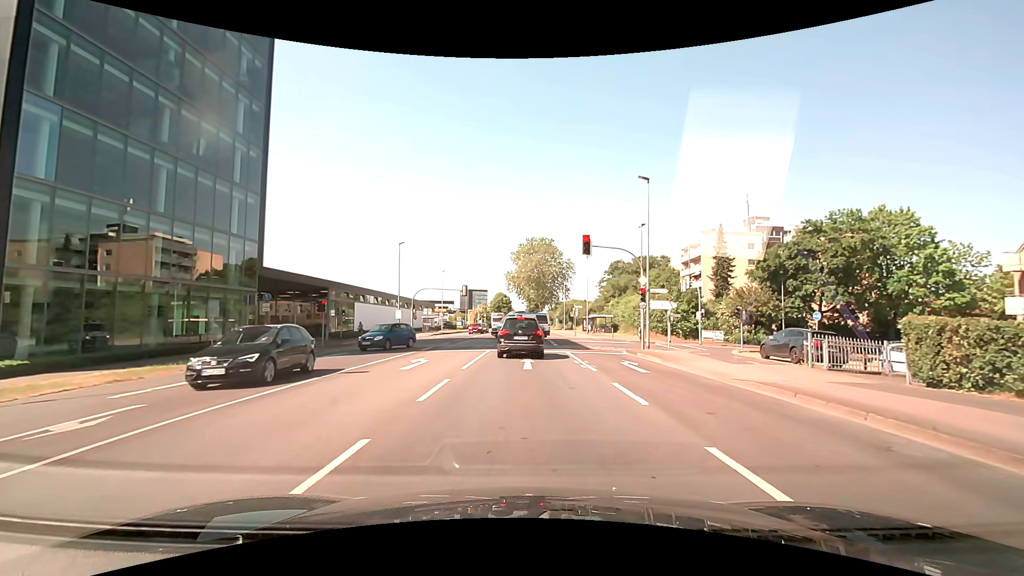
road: secondary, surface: asphalt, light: Day
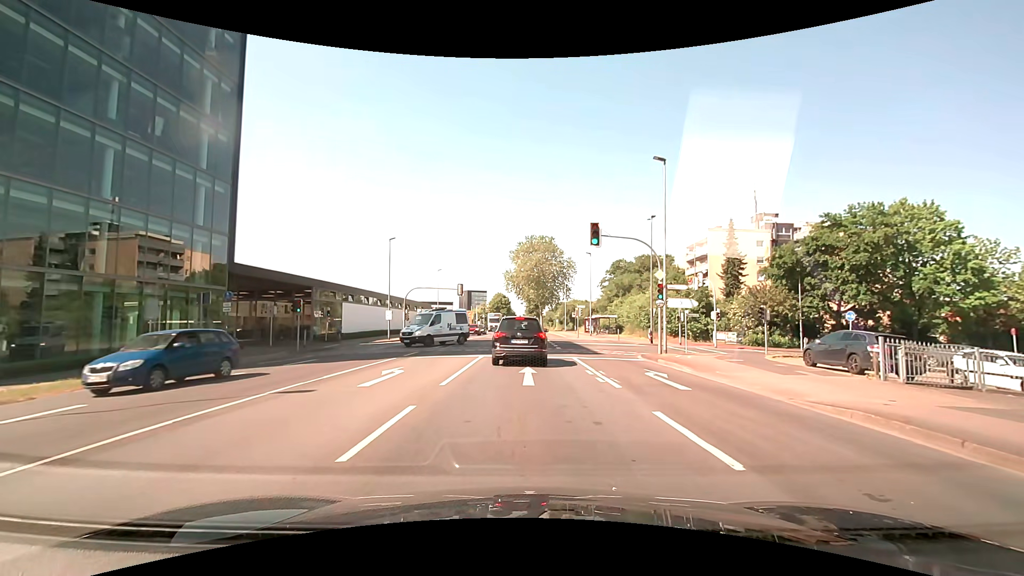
(0.0, +3.7) m; +1°
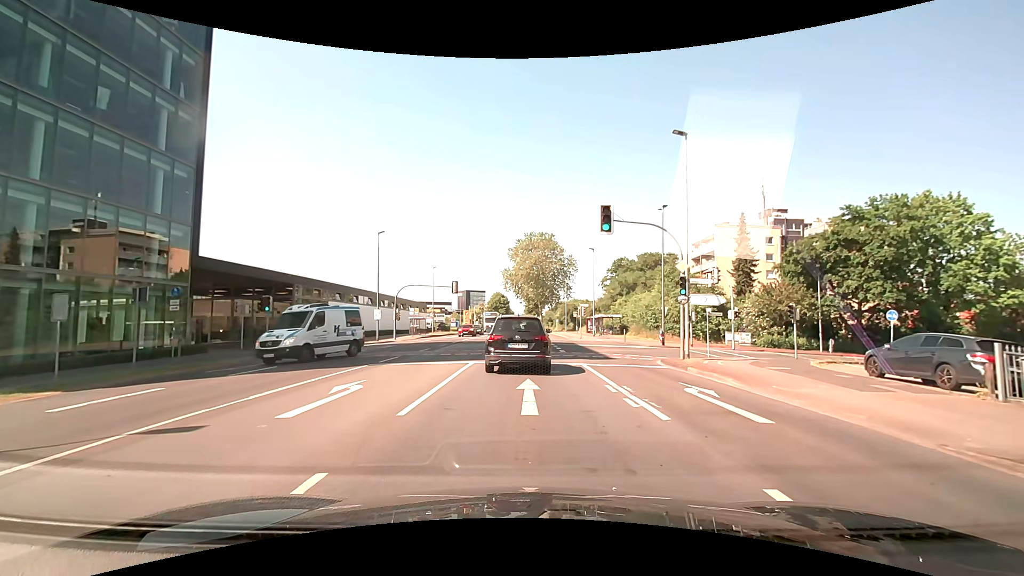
(0.0, +3.7) m; 0°
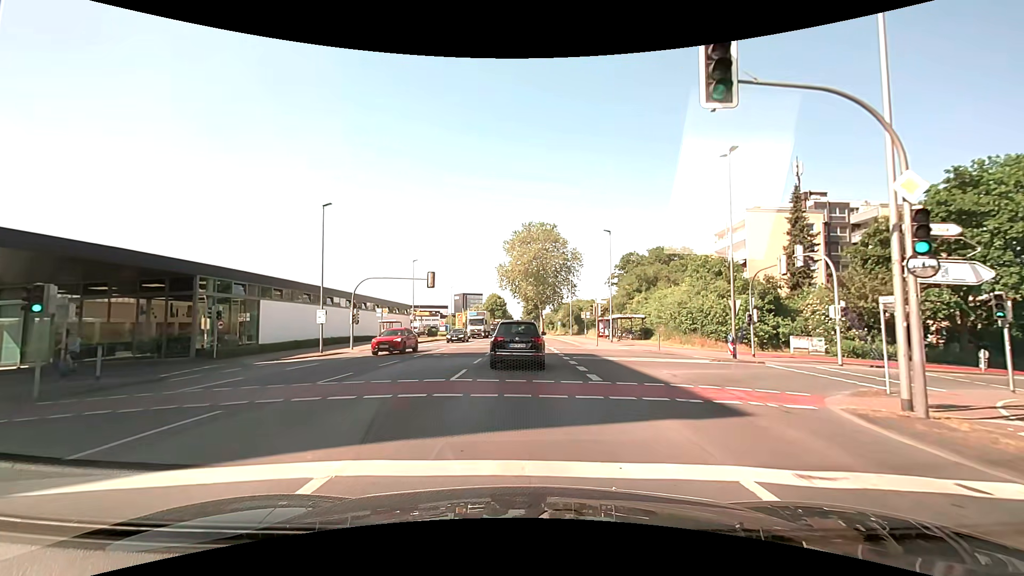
(0.0, +13.1) m; +1°
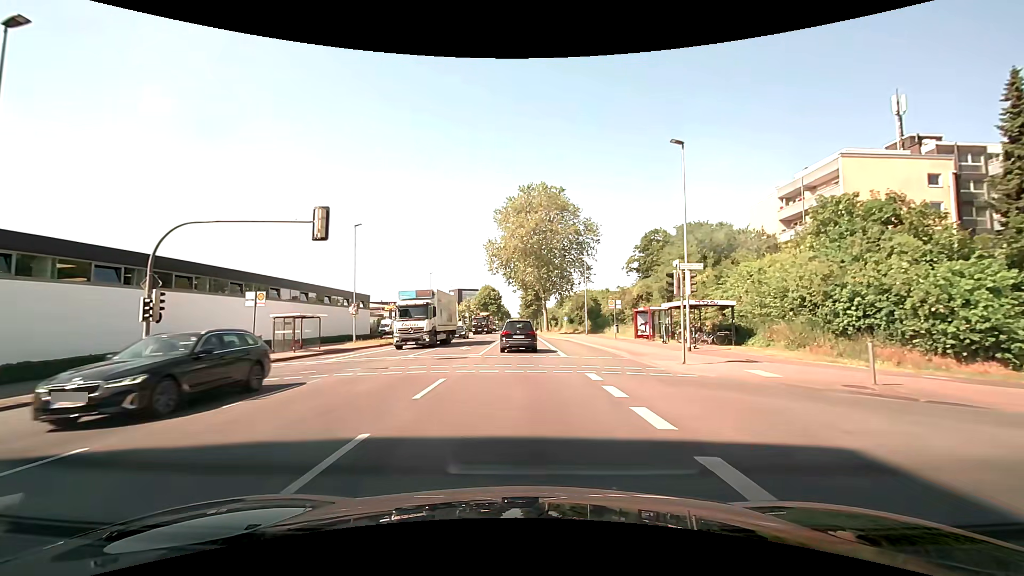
(-0.2, +22.3) m; 0°
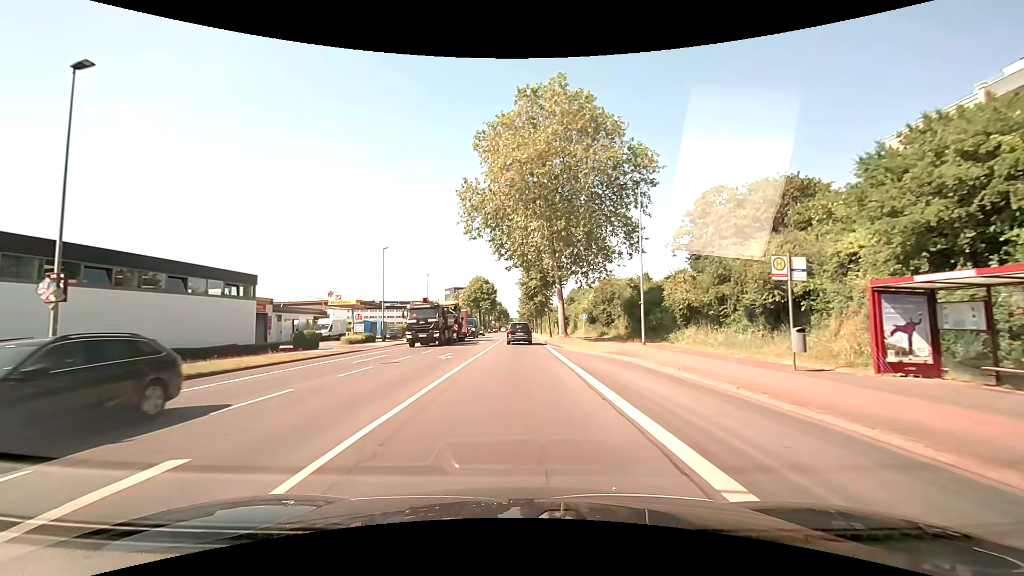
(-0.2, +28.0) m; 0°
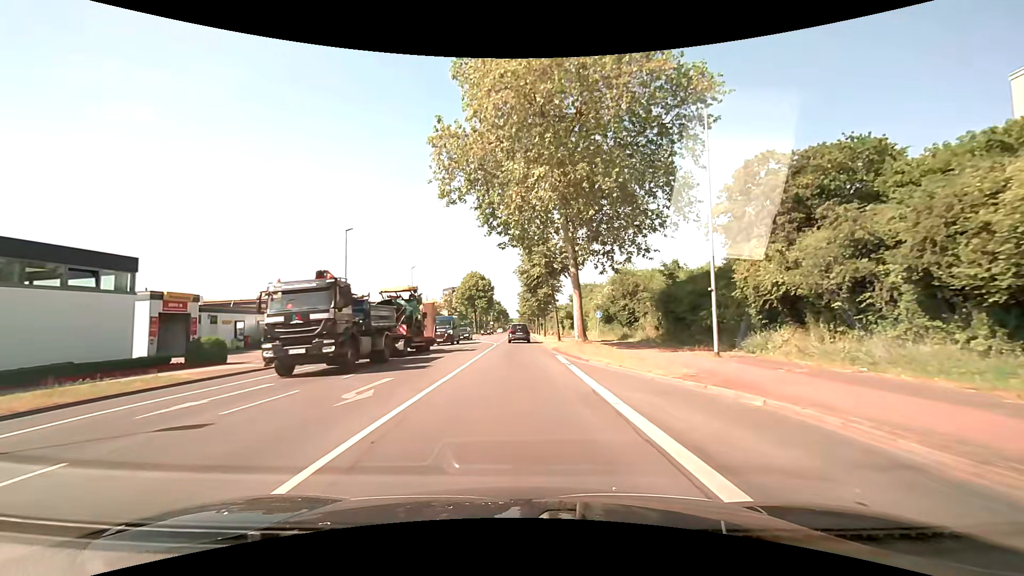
(0.0, +11.7) m; 0°
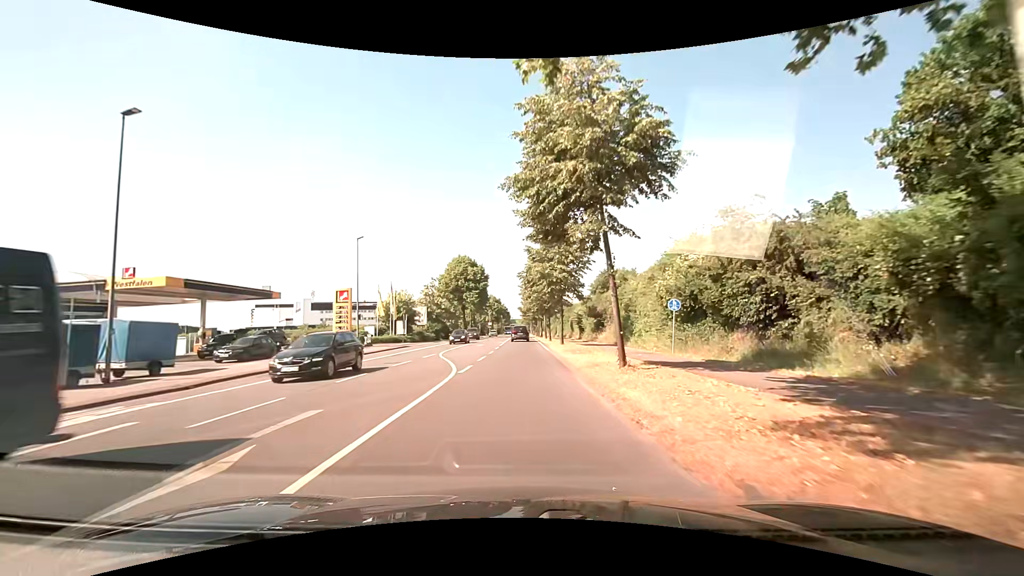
(0.0, +25.2) m; -1°
